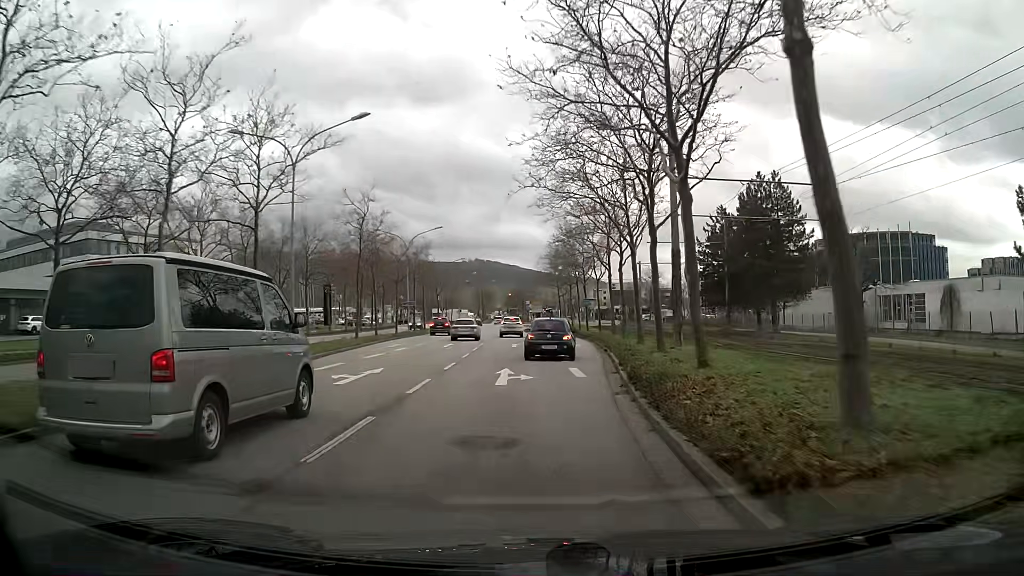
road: primary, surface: asphalt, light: Day
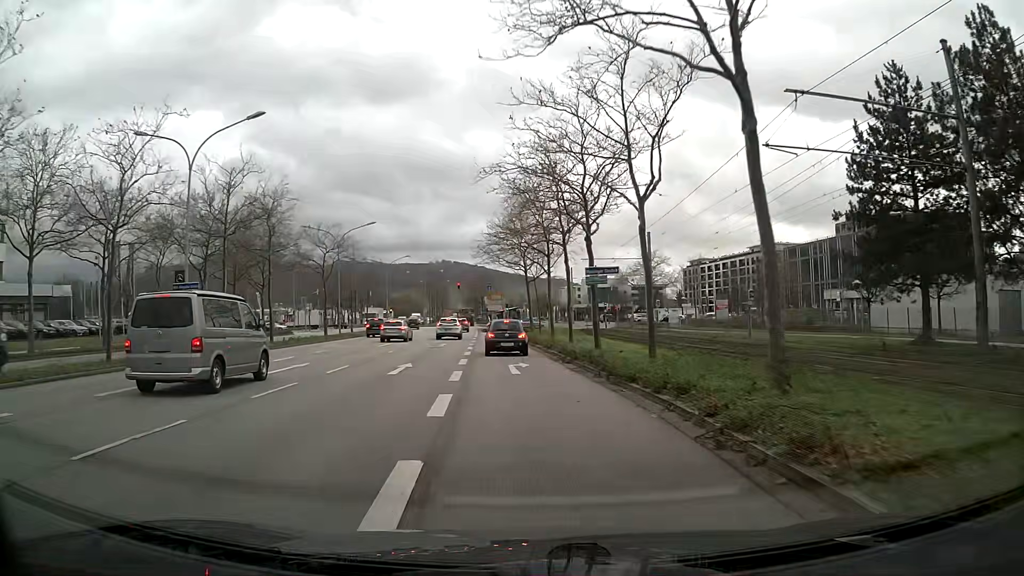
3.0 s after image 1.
(+1.2, +36.7) m; +2°
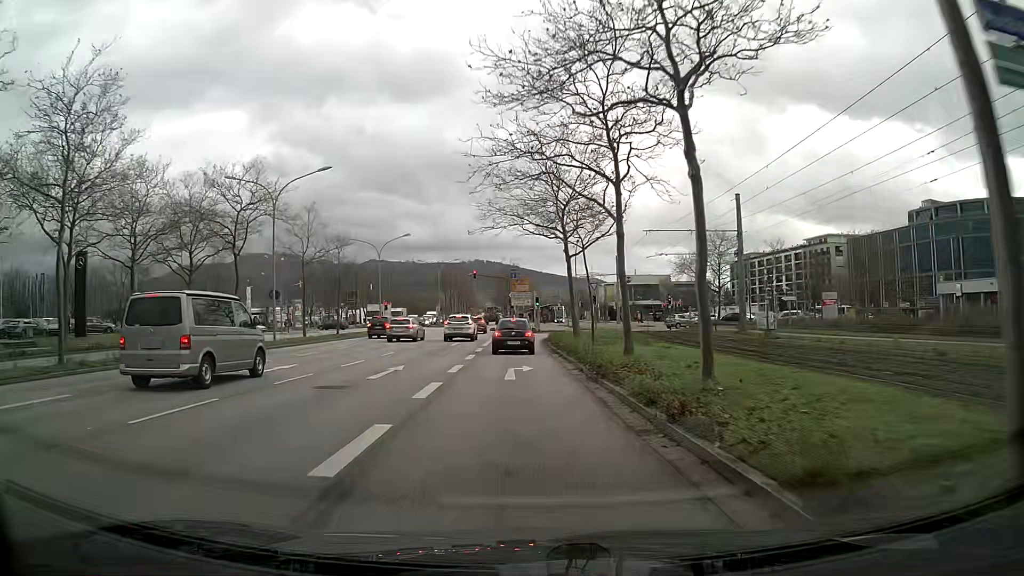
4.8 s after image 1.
(-0.5, +22.0) m; -3°
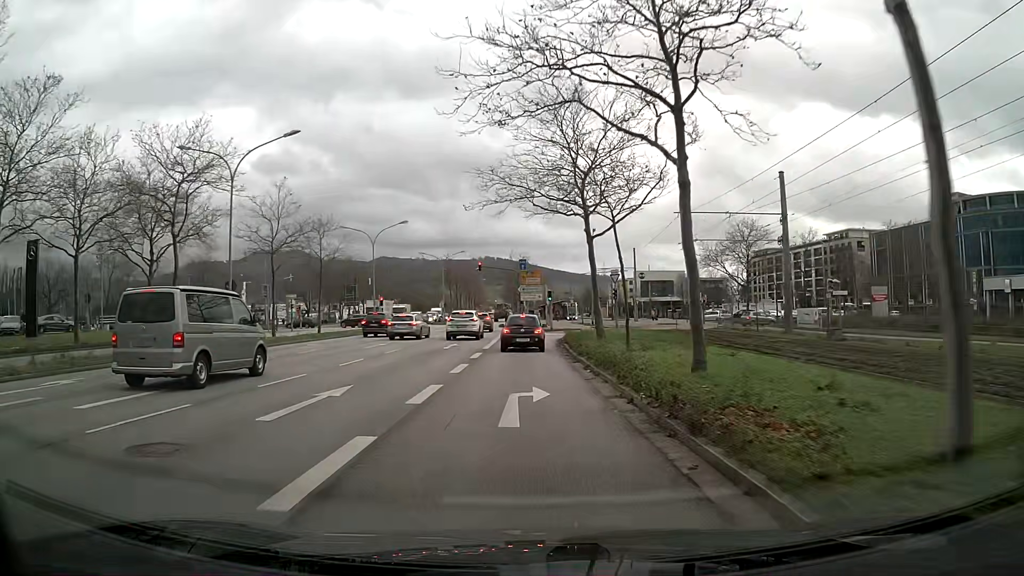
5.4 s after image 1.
(0.0, +7.2) m; -1°
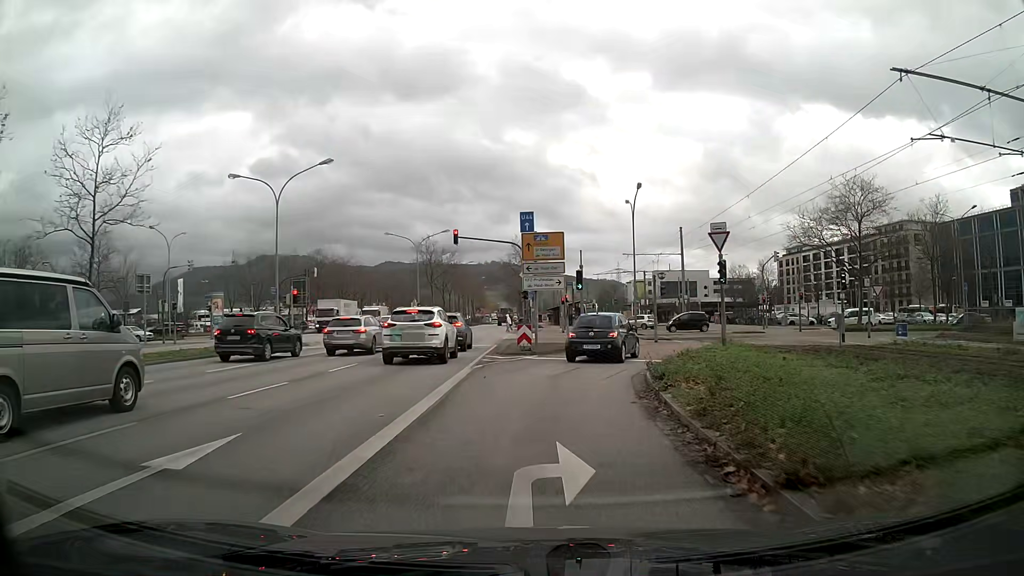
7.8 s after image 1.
(-0.2, +25.8) m; 0°
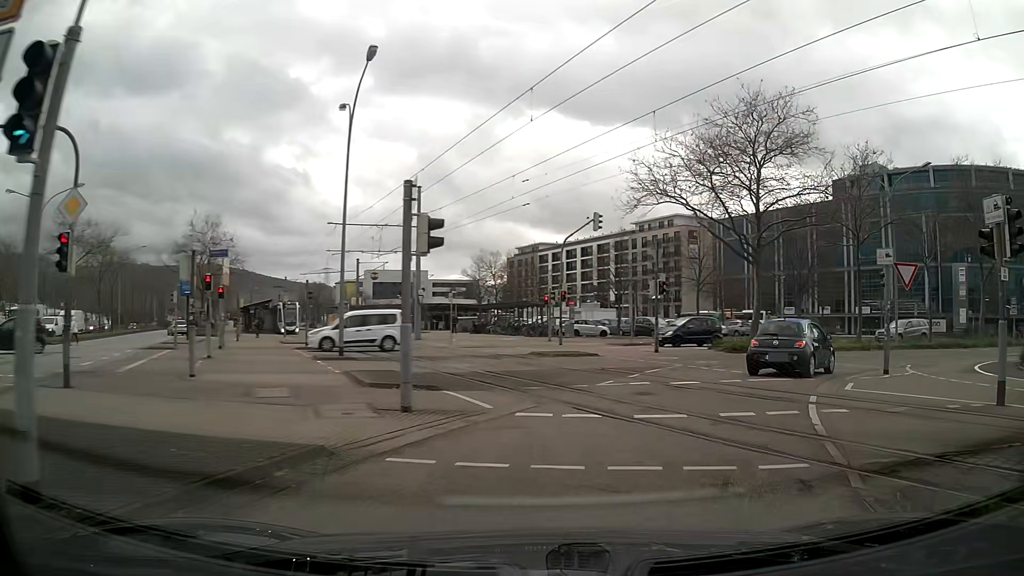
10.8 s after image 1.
(+4.0, +23.5) m; +28°
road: primary_link
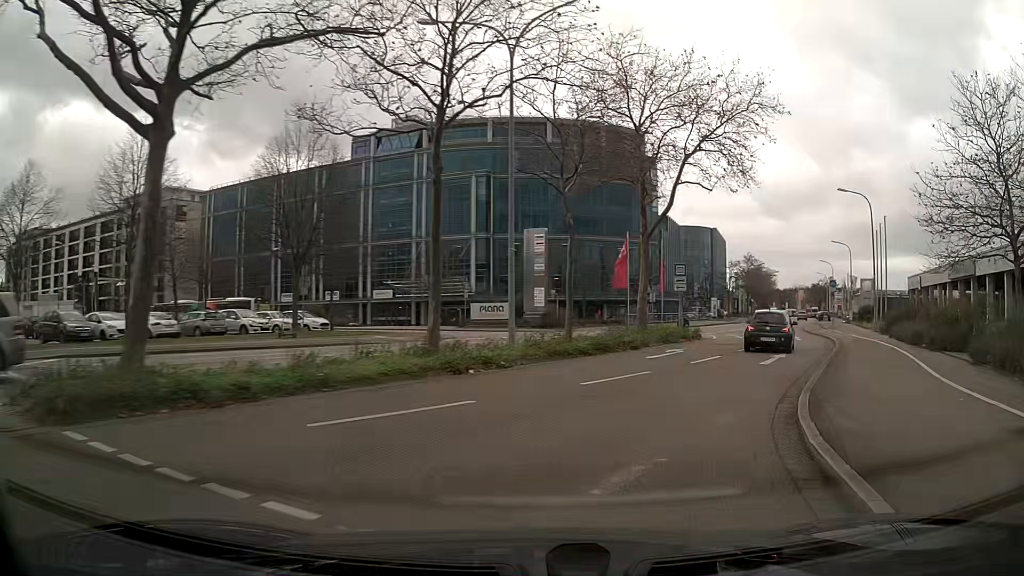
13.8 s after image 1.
(+7.2, +19.3) m; +42°
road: tertiary_link
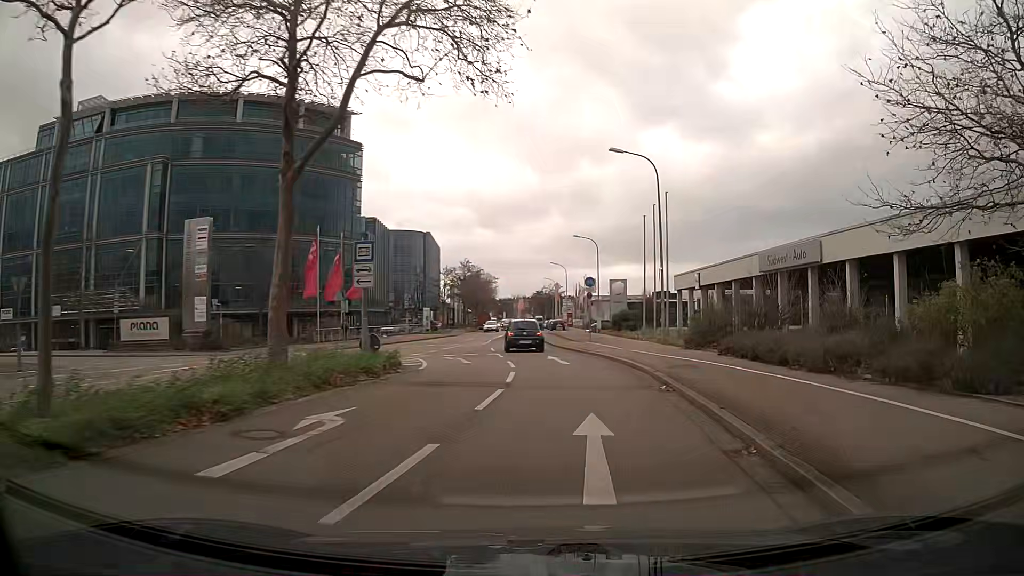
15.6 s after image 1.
(+2.8, +13.2) m; +22°
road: tertiary
